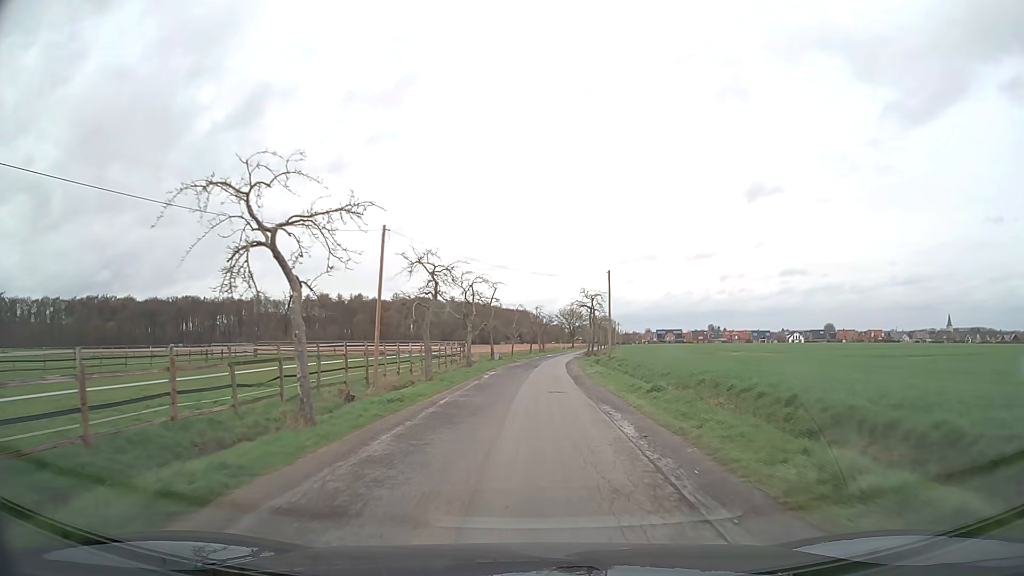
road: unclassified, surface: asphalt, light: Day
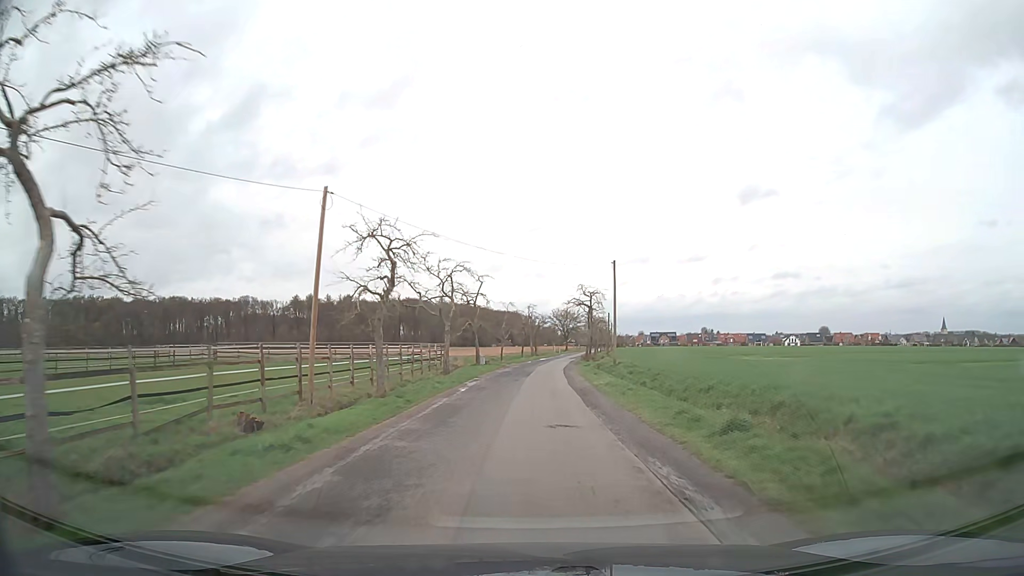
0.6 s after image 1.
(0.0, +7.5) m; +1°
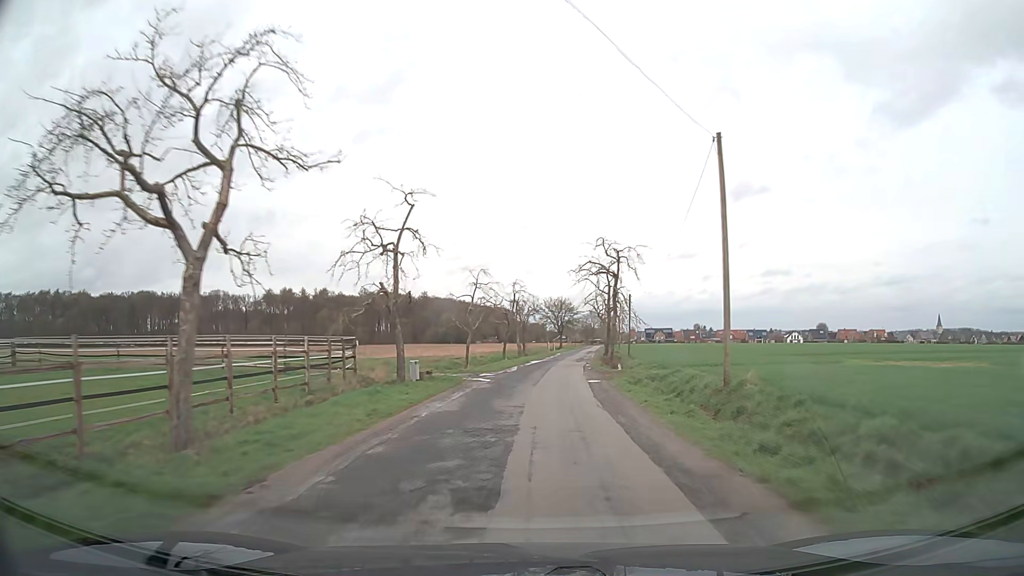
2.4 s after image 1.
(+0.2, +26.1) m; +1°
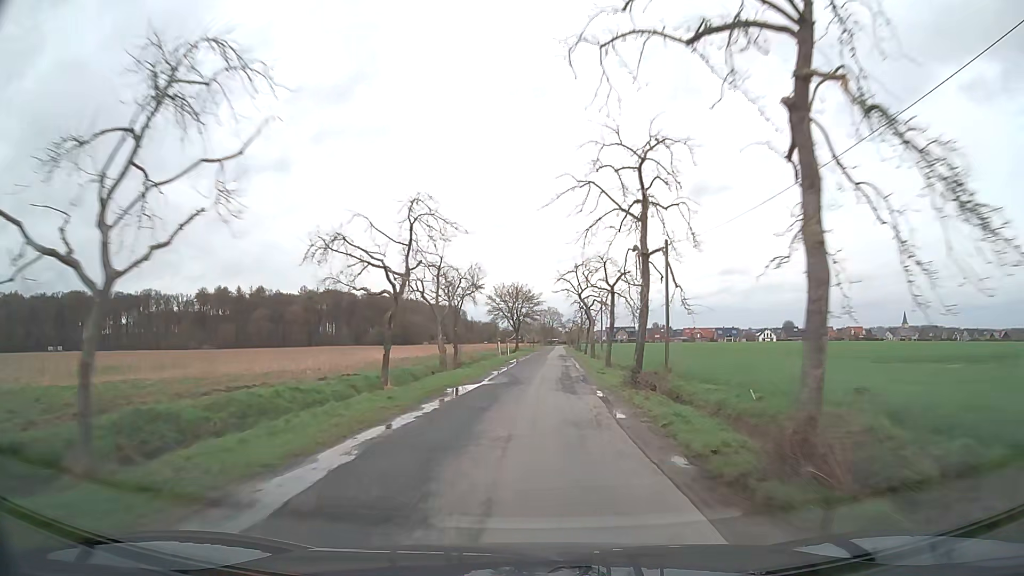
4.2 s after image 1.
(+1.1, +30.8) m; +4°
(0, +10) (0, +20) (+1, +30) (+1, +40) (+2, +50) (+2, +60) (+3, +70) (+3, +80) (+3, +90) (+4, +100) m
